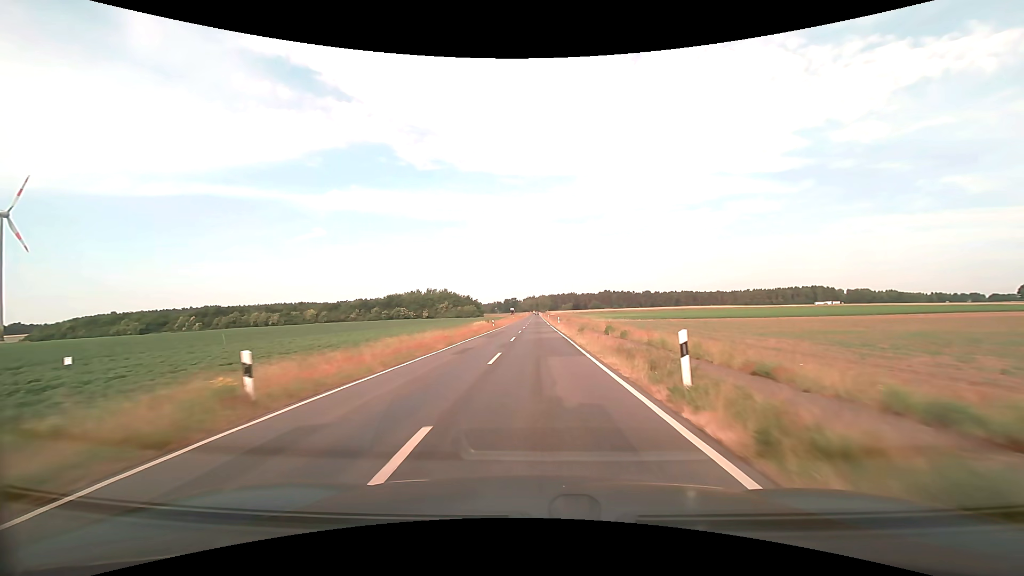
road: tertiary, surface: asphalt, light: Day
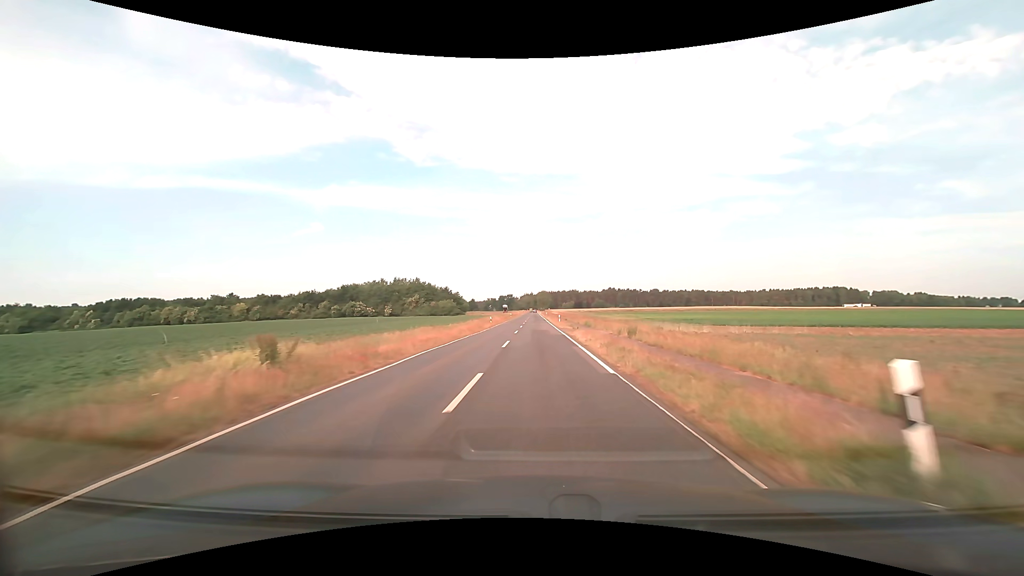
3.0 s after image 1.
(+0.4, +54.9) m; 0°
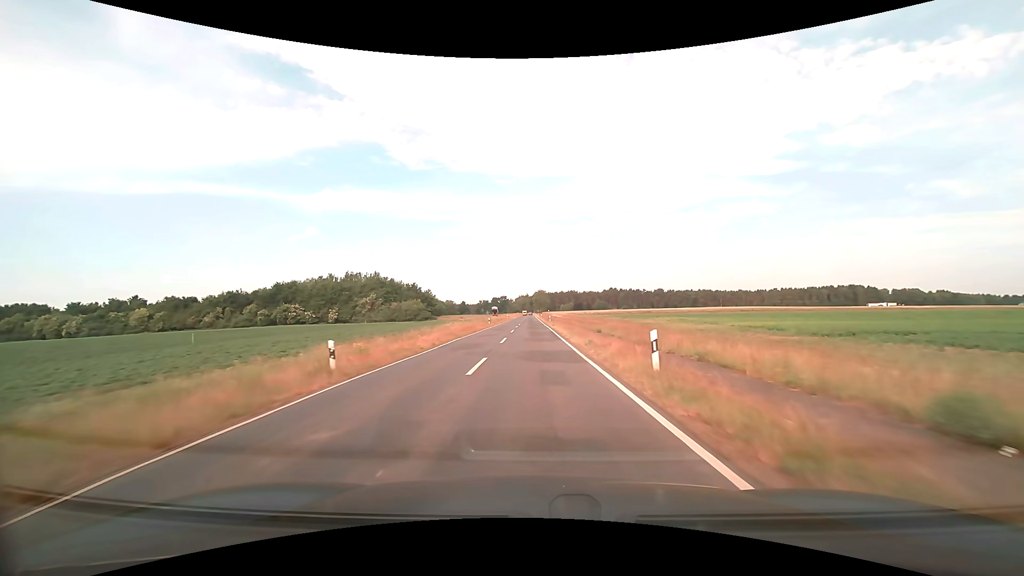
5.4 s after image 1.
(+0.2, +43.9) m; 0°
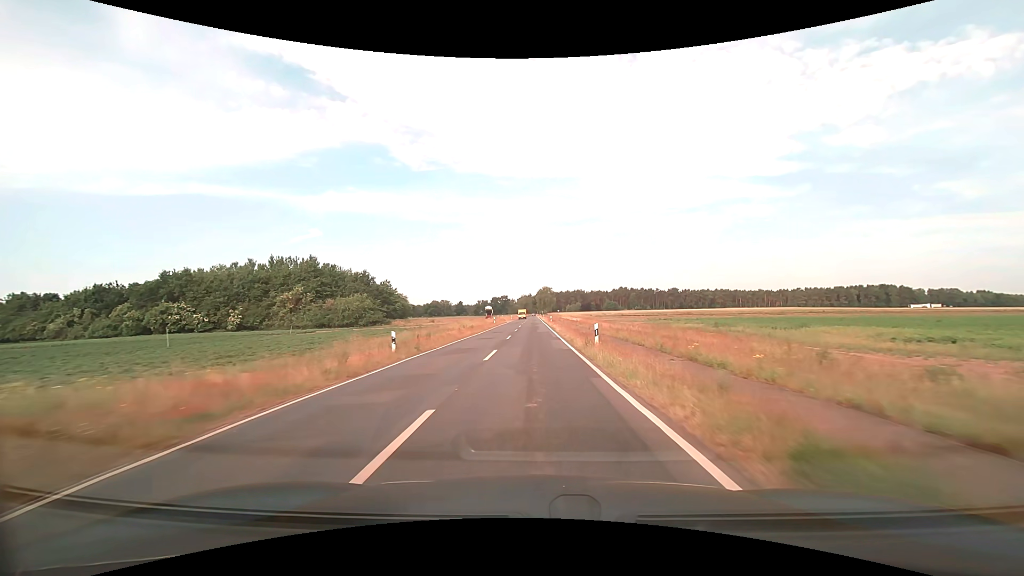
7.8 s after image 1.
(0.0, +43.8) m; 0°
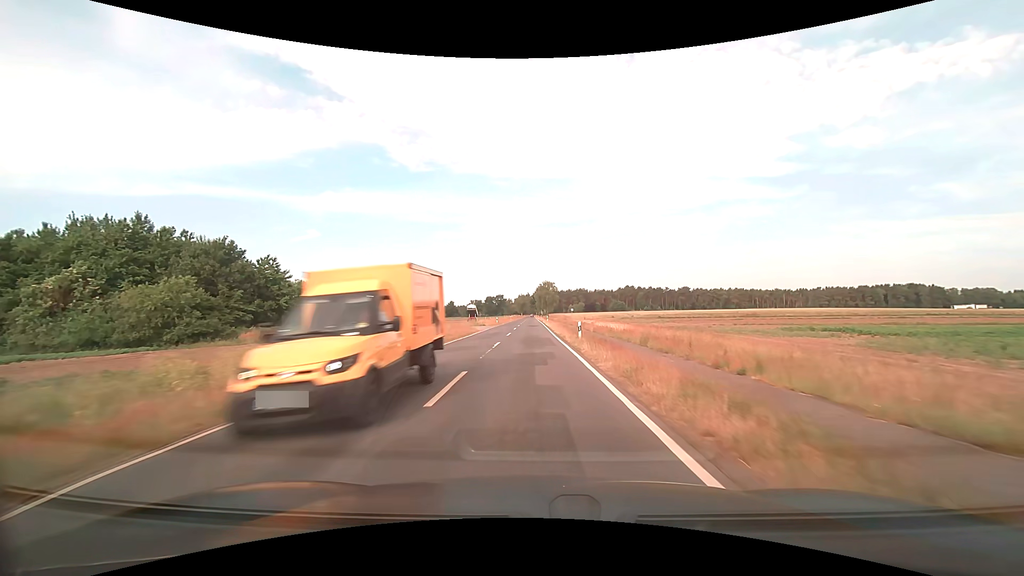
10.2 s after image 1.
(+0.1, +43.5) m; 0°
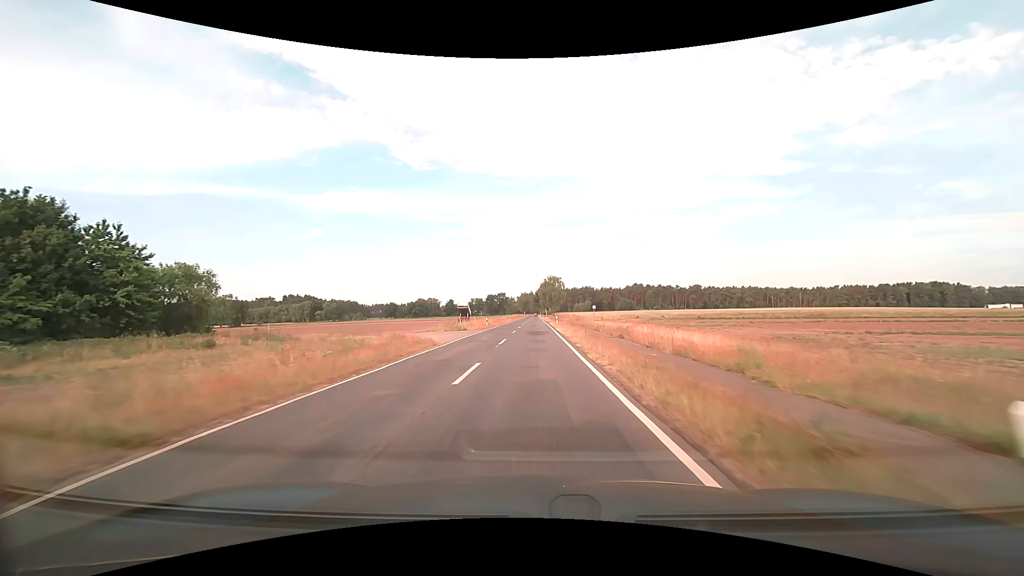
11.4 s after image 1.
(0.0, +21.6) m; 0°
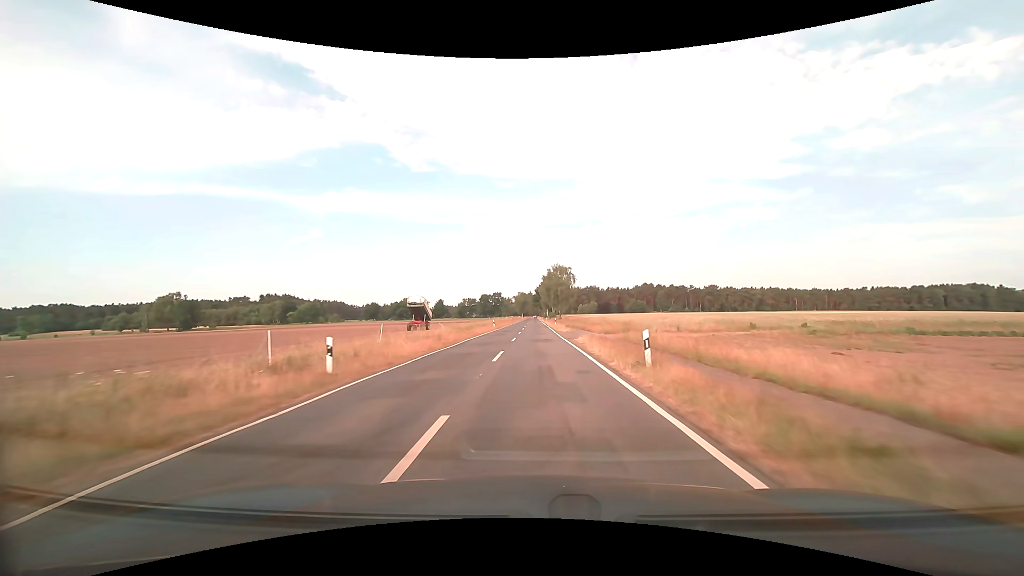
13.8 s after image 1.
(-0.2, +43.0) m; 0°
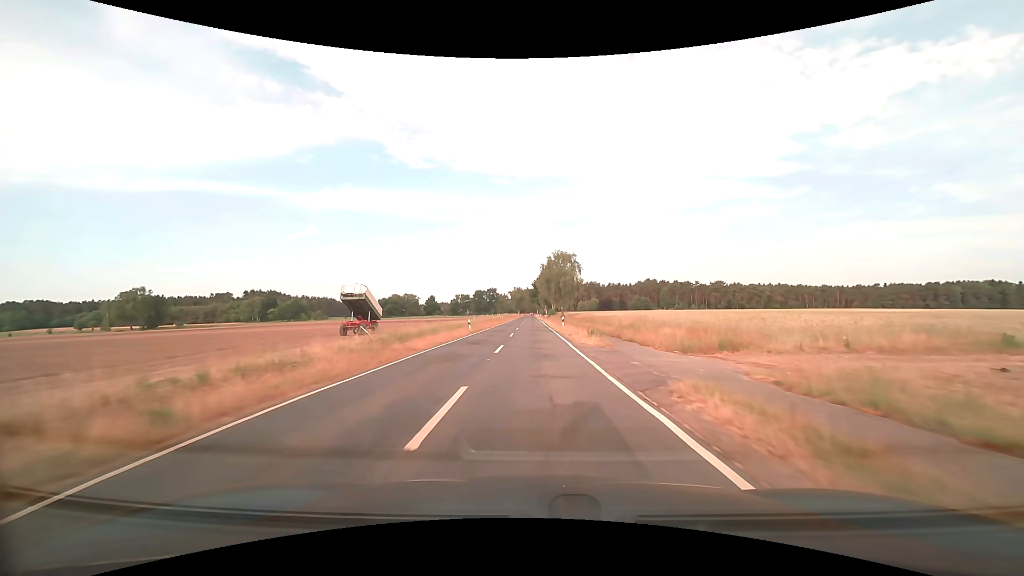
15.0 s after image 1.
(+0.1, +21.3) m; 0°
(0, +10) (0, +20) (0, +30) (0, +40) (0, +50) (0, +60) (0, +70) (0, +80) (0, +90) (0, +100) m
